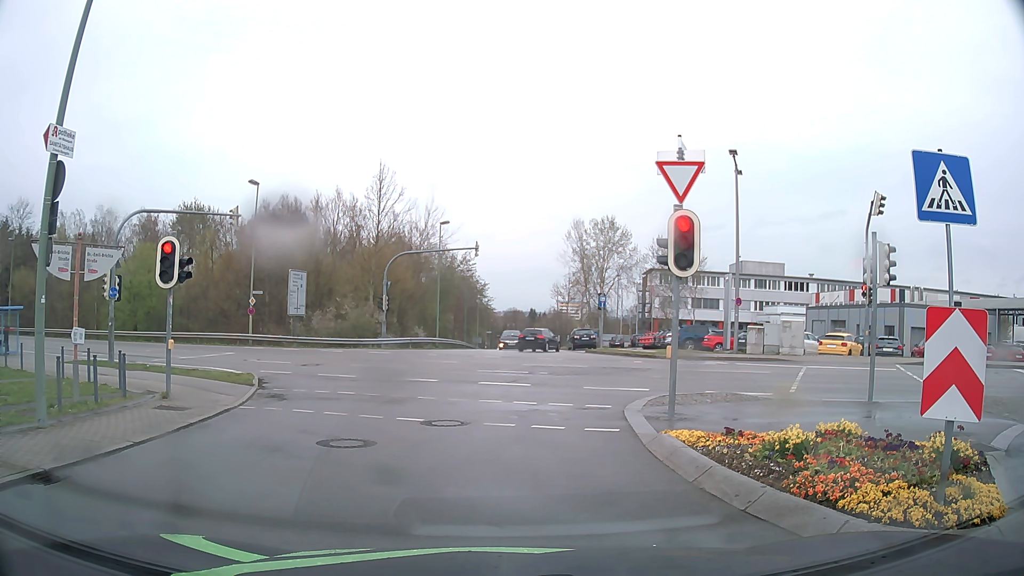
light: Day
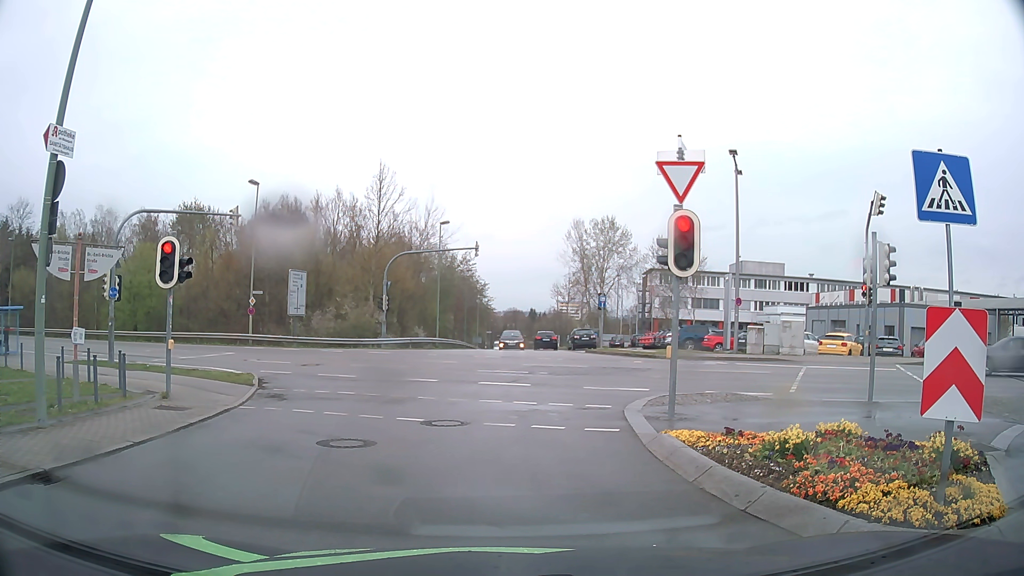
(0.0, 0.0) m; 0°
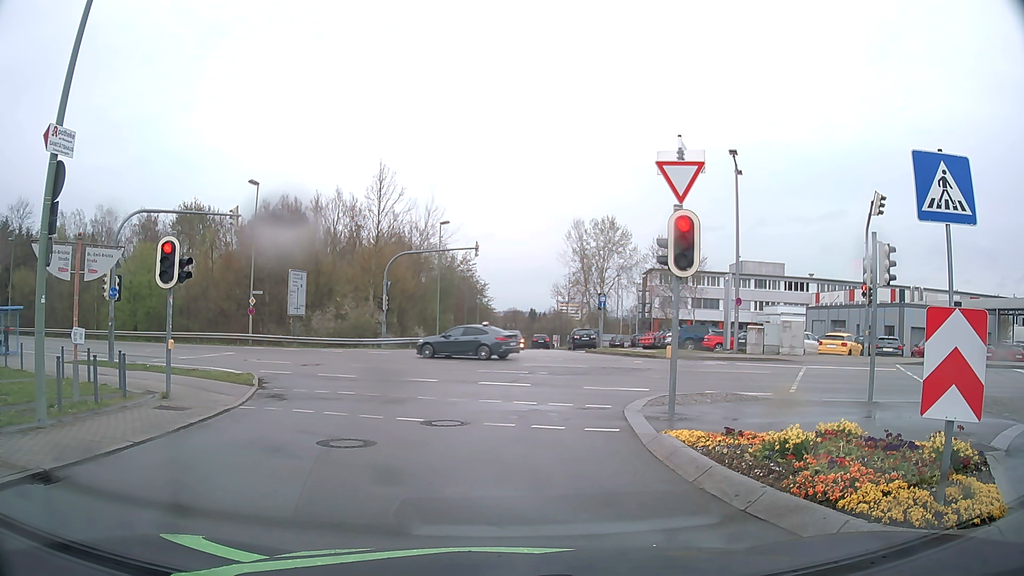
(0.0, 0.0) m; 0°
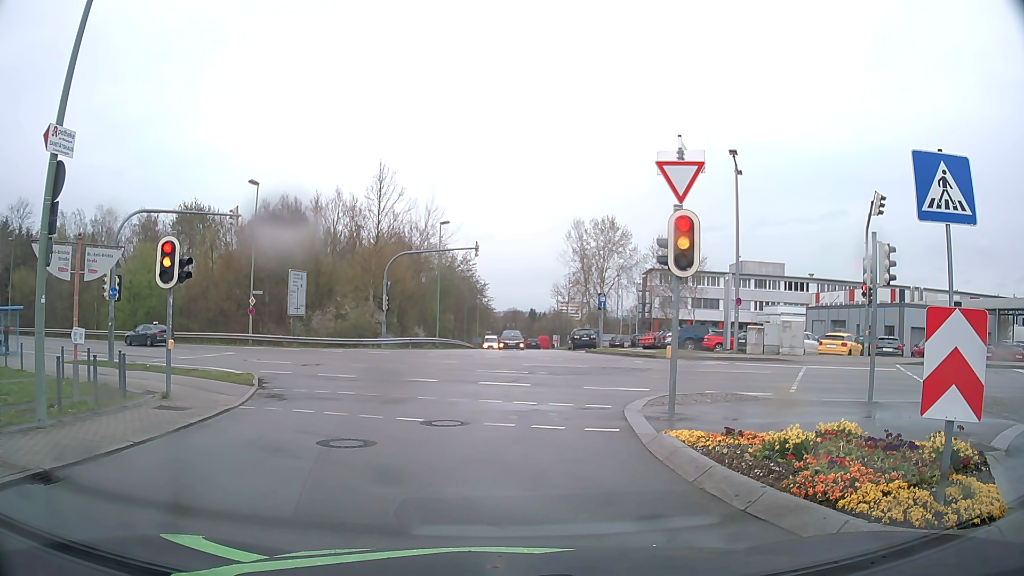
(0.0, 0.0) m; 0°
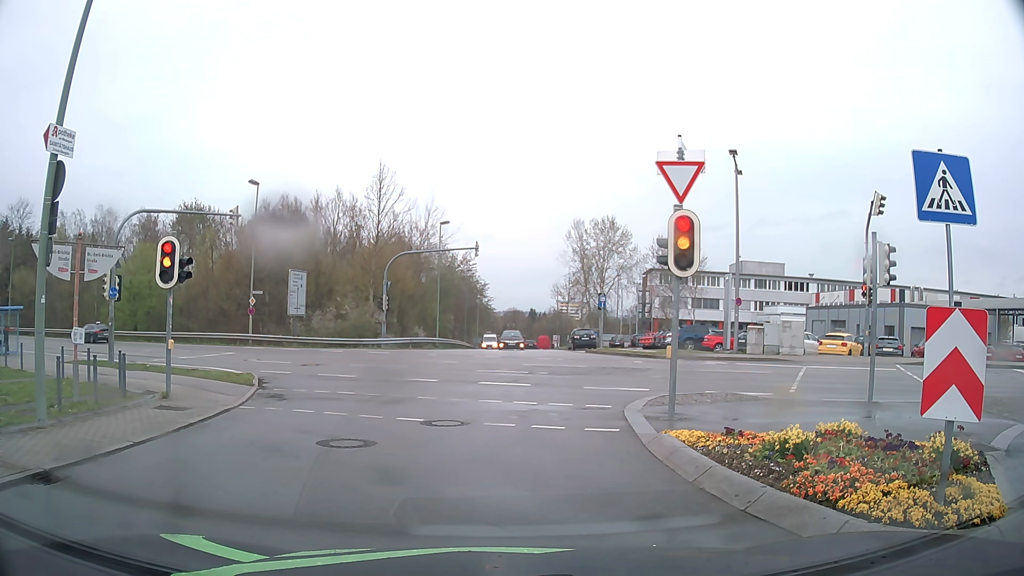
(0.0, 0.0) m; 0°
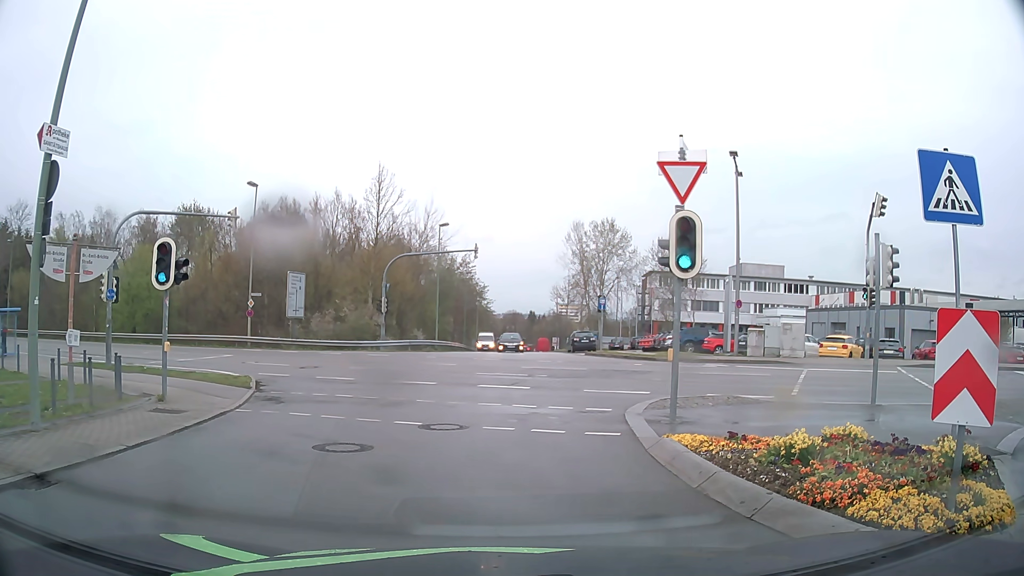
(0.0, +0.1) m; 0°
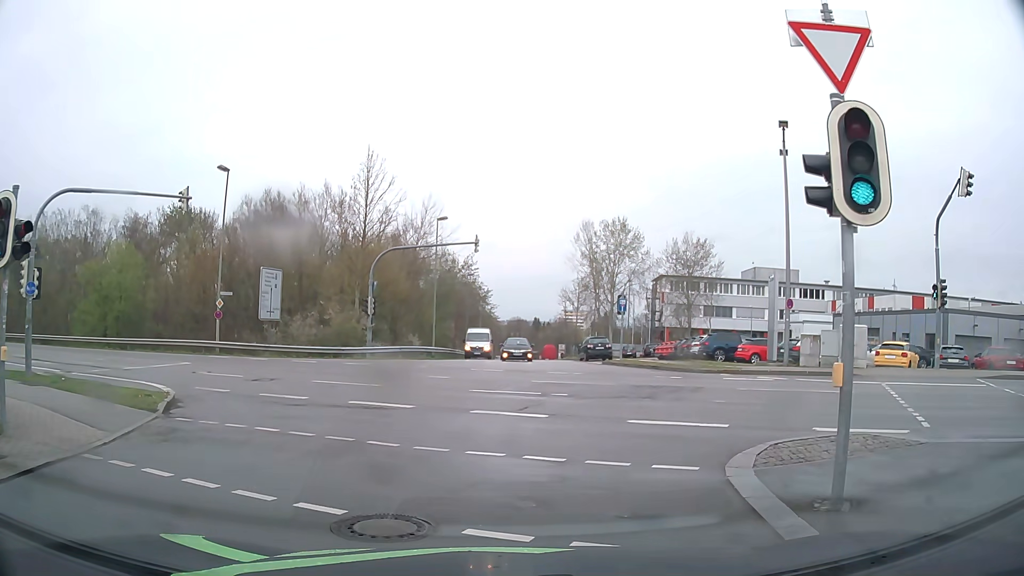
(+0.2, +5.6) m; +2°
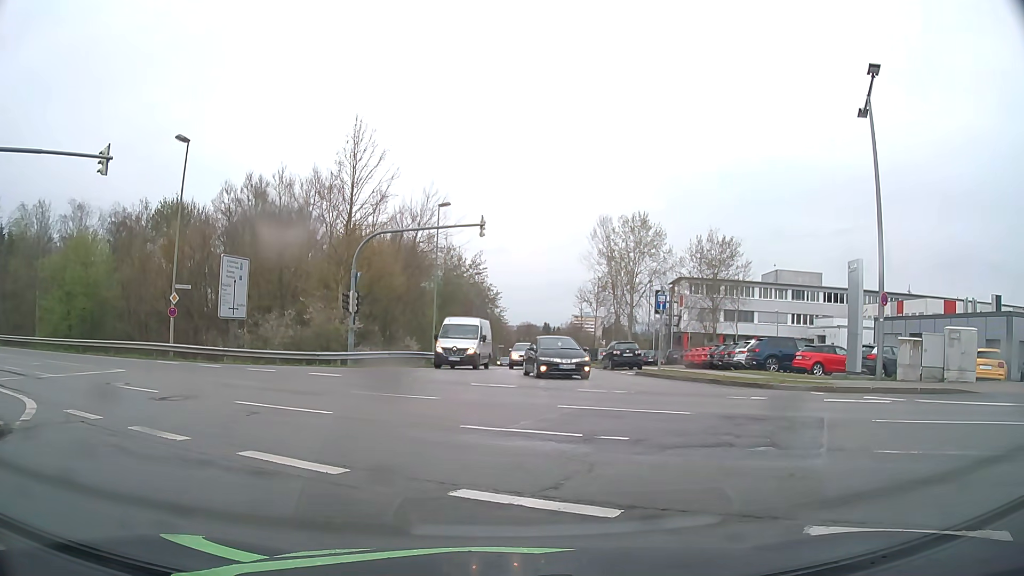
(-0.1, +6.5) m; -1°
(0, +10) (-5, +19) (-13, +24) (-22, +29) (-31, +33) (-40, +37) (-49, +41) (-58, +45) (-68, +48) (-77, +51) m
